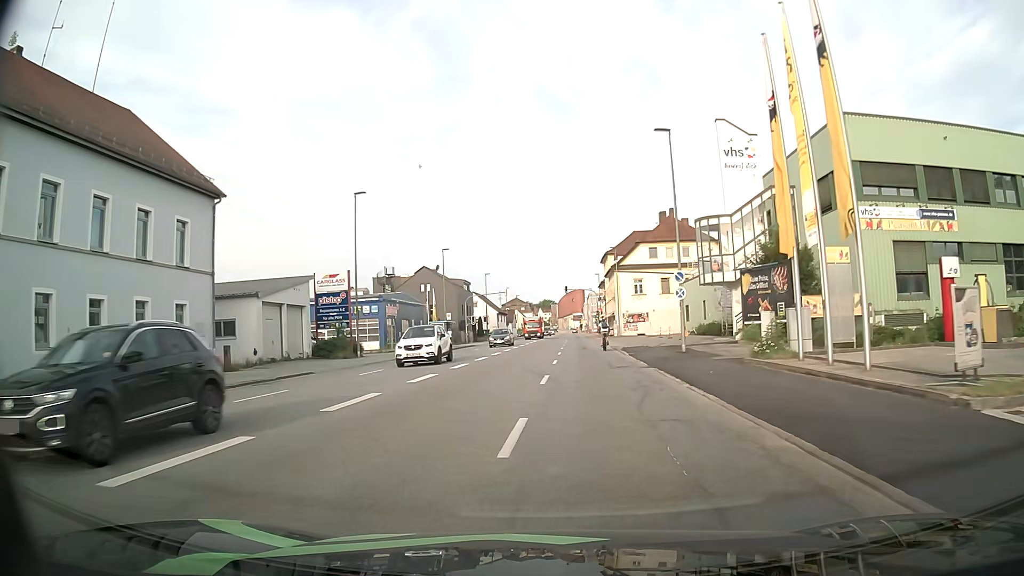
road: tertiary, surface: asphalt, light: Day
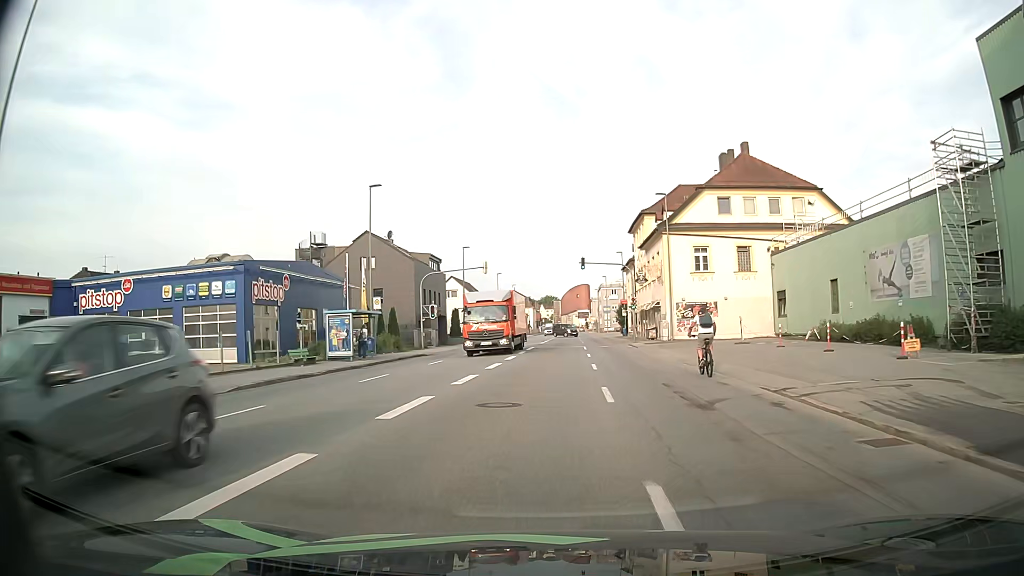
(-0.3, +31.3) m; -1°
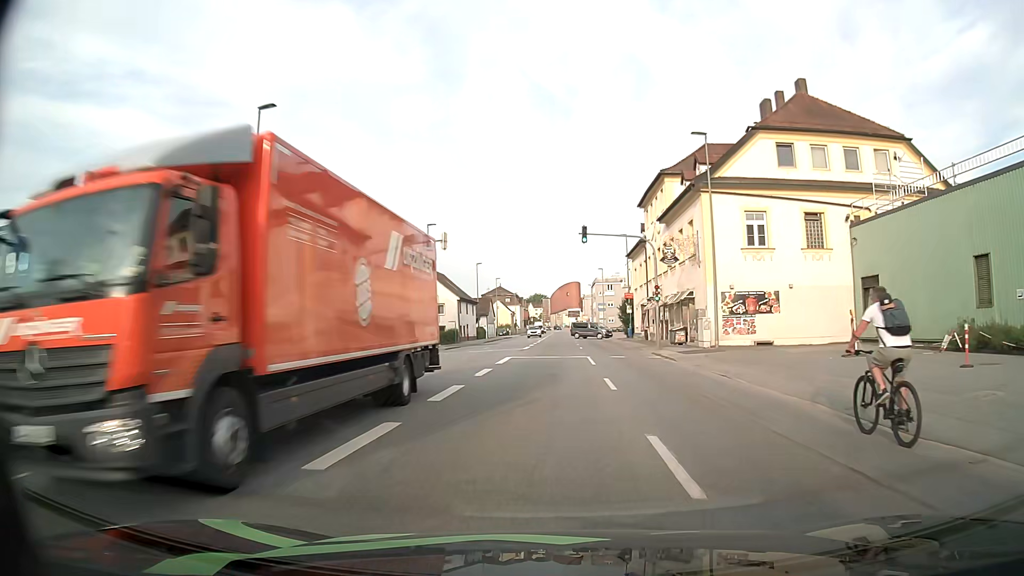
(+0.3, +15.6) m; +2°
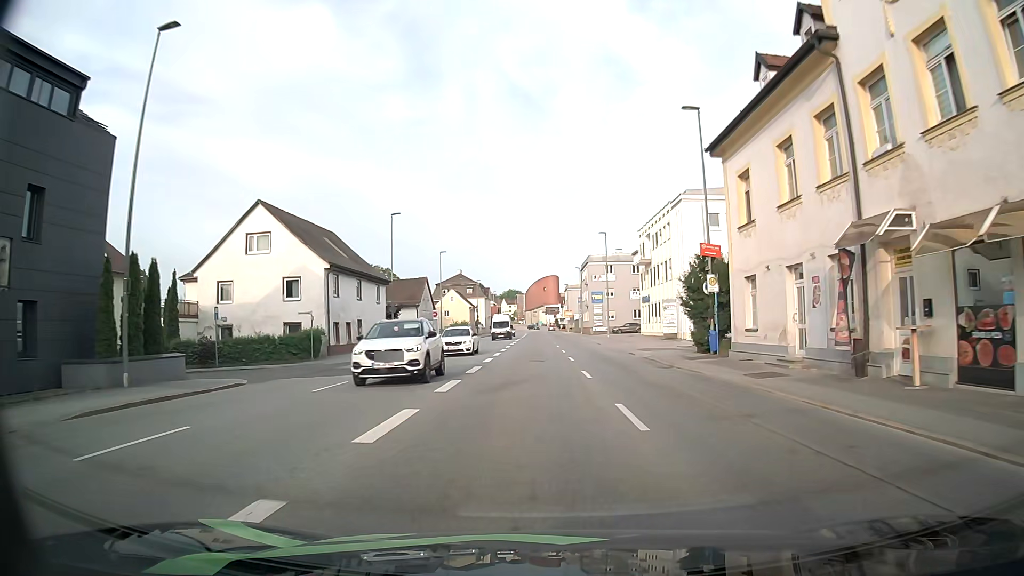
(+0.4, +40.5) m; +2°
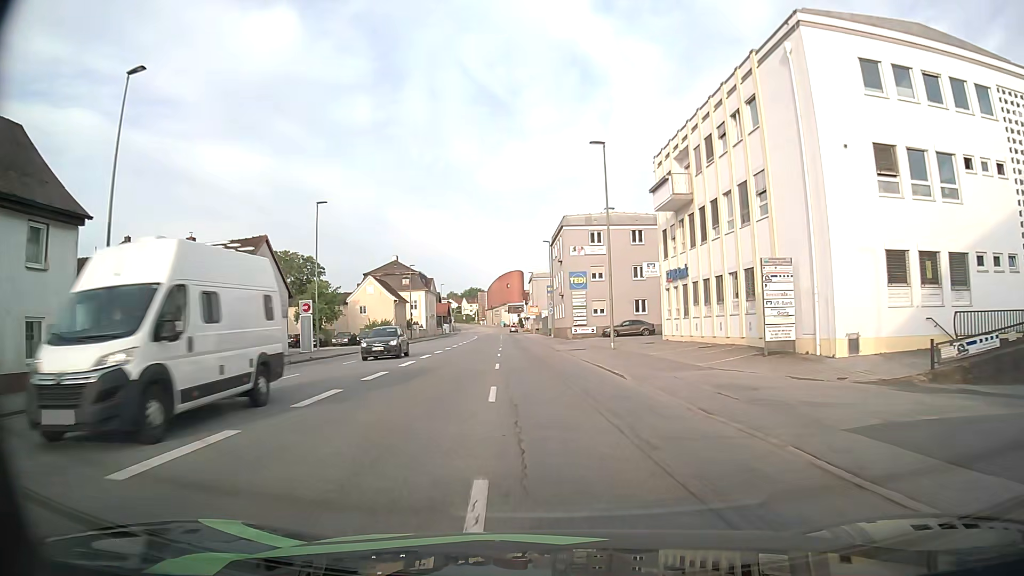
(+1.0, +32.6) m; +3°
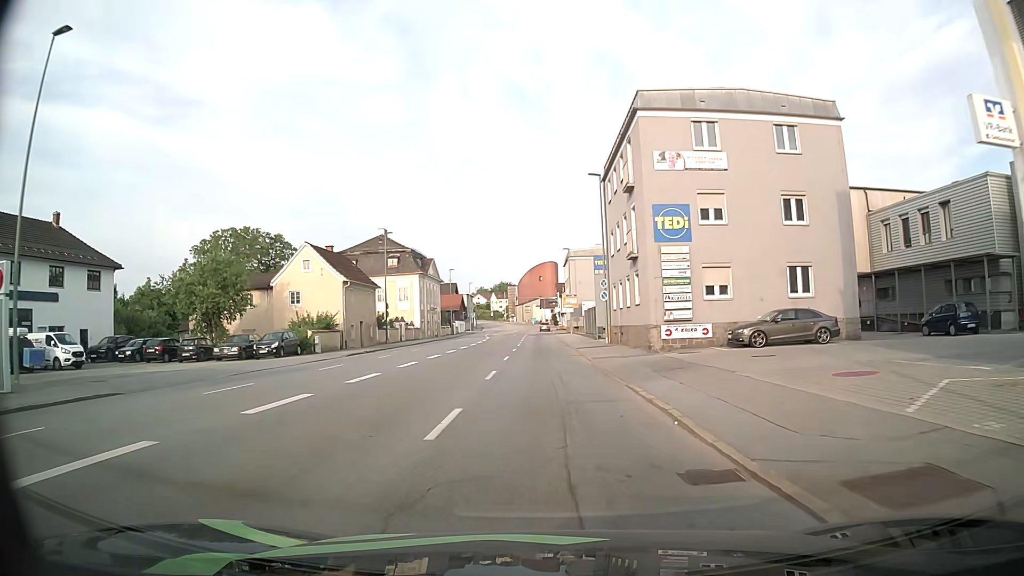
(-1.0, +31.3) m; -3°
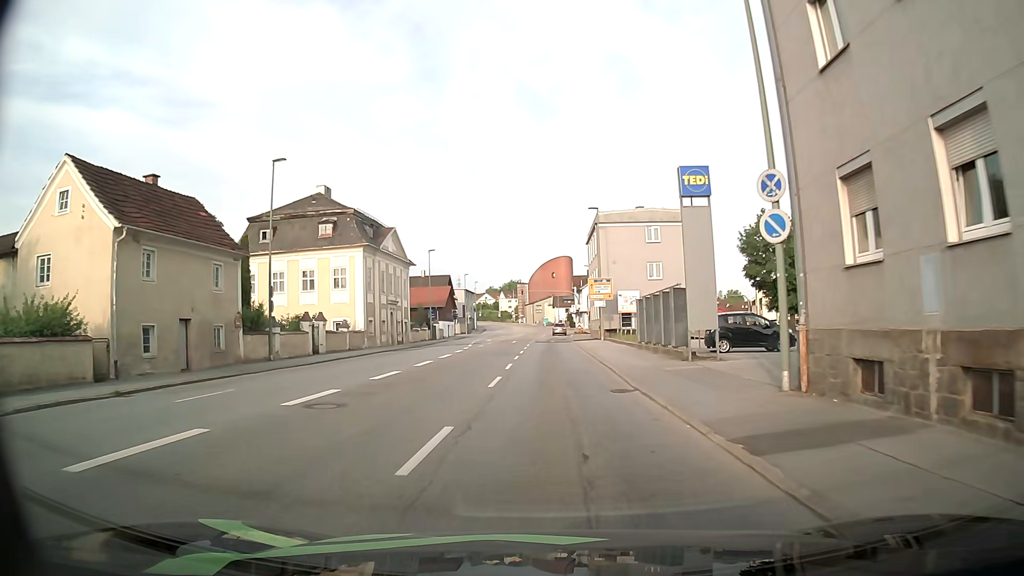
(-0.6, +28.8) m; -2°
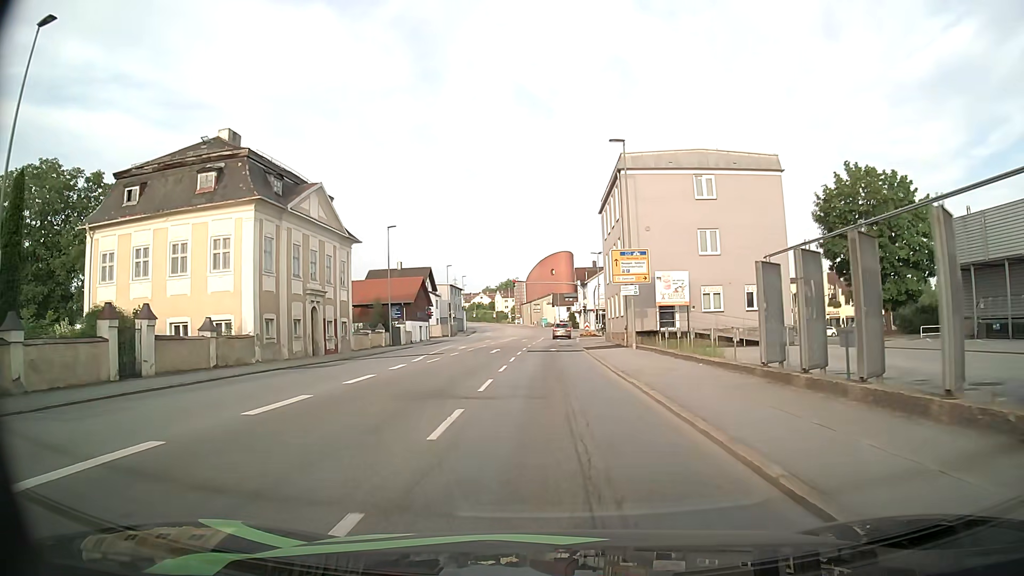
(+0.1, +19.3) m; 0°
